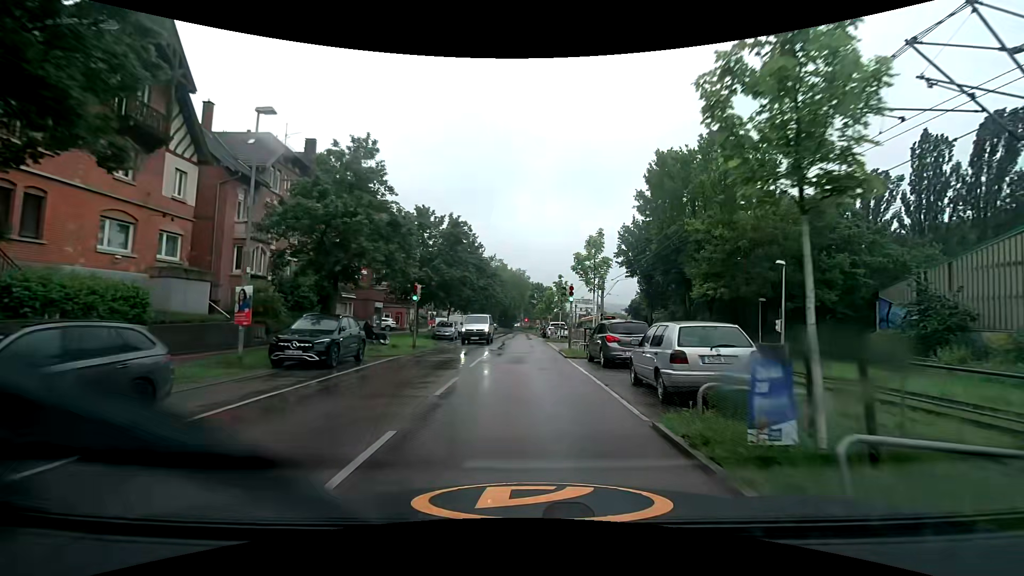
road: secondary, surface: asphalt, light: Day
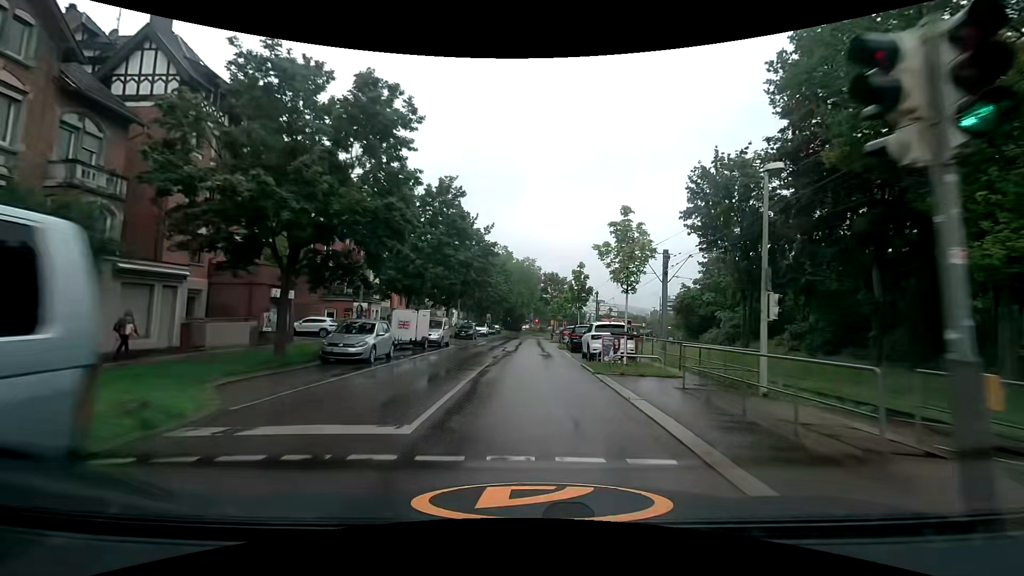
(-0.1, +23.3) m; -1°
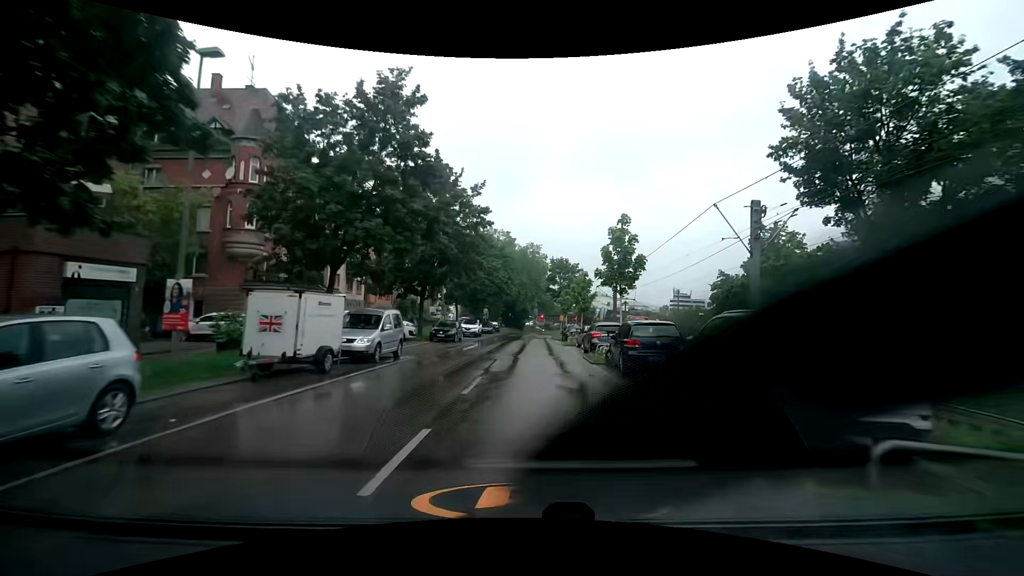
(-0.1, +13.6) m; 0°
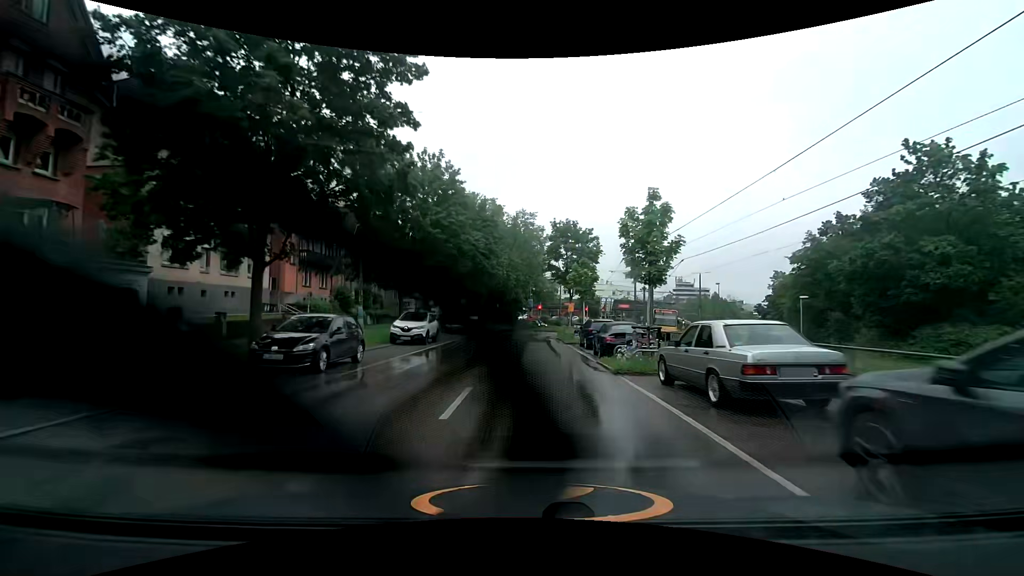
(+0.2, +20.9) m; +1°
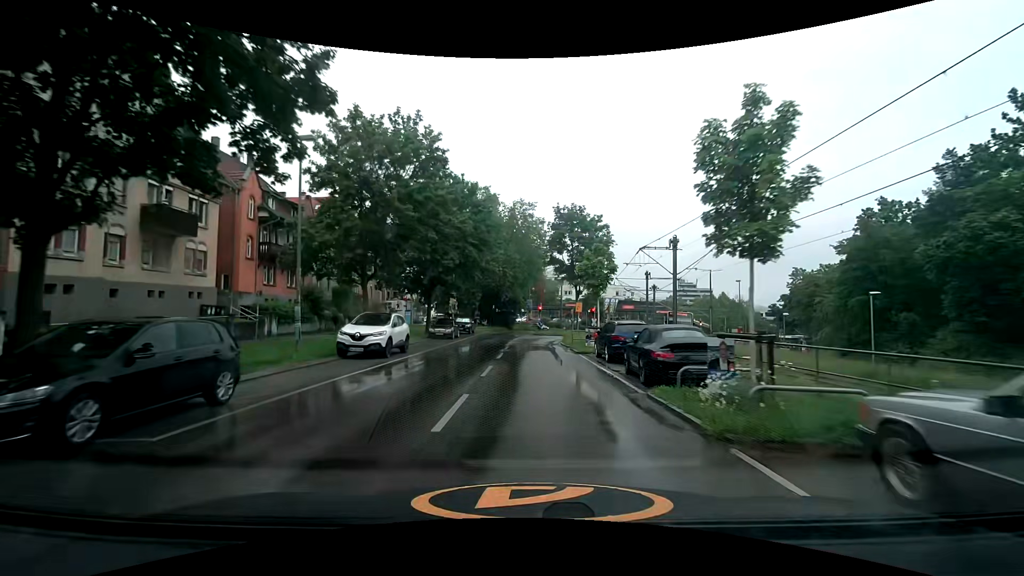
(-0.1, +6.7) m; -1°
